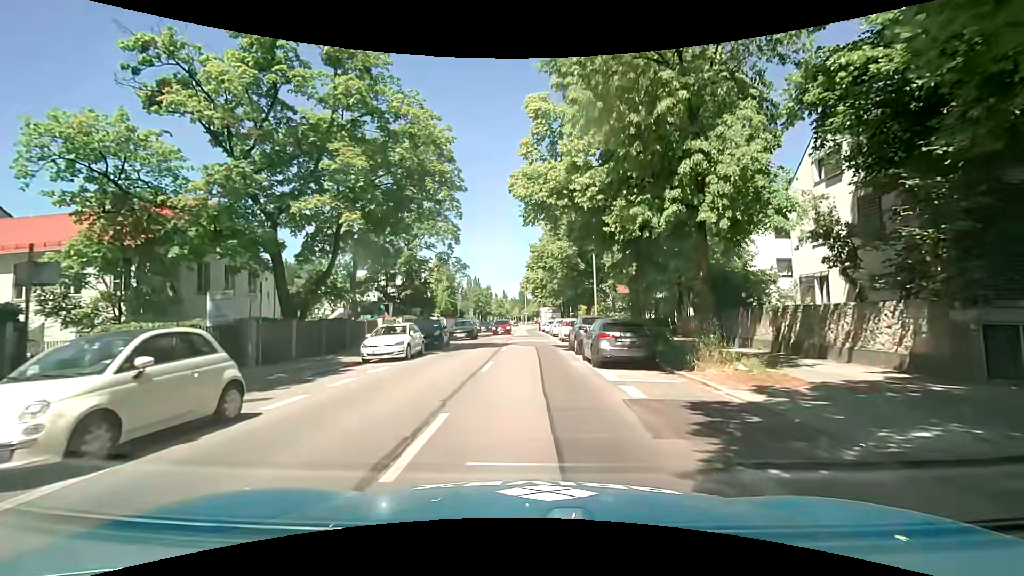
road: secondary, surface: asphalt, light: Day
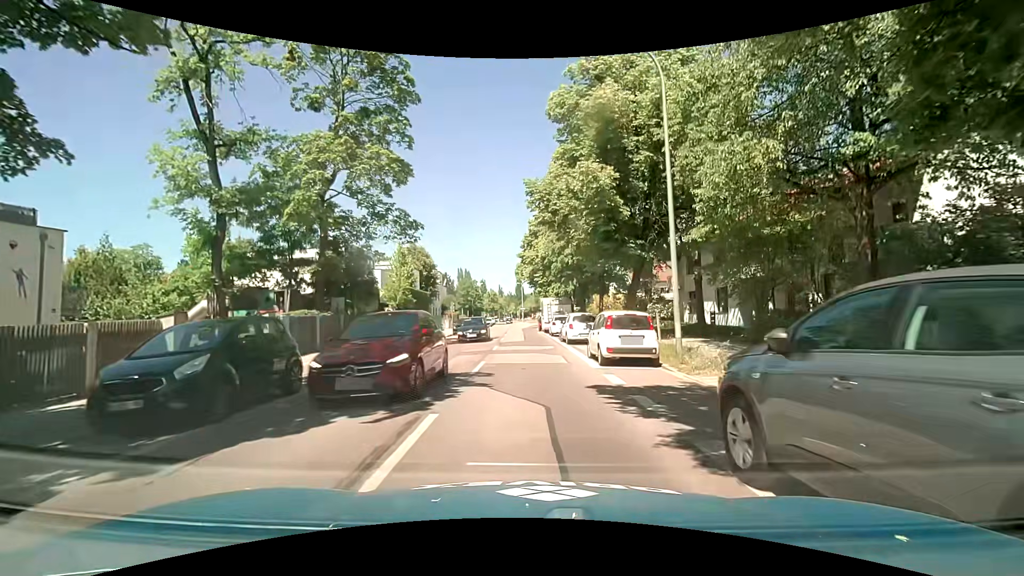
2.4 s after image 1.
(0.0, +18.7) m; 0°
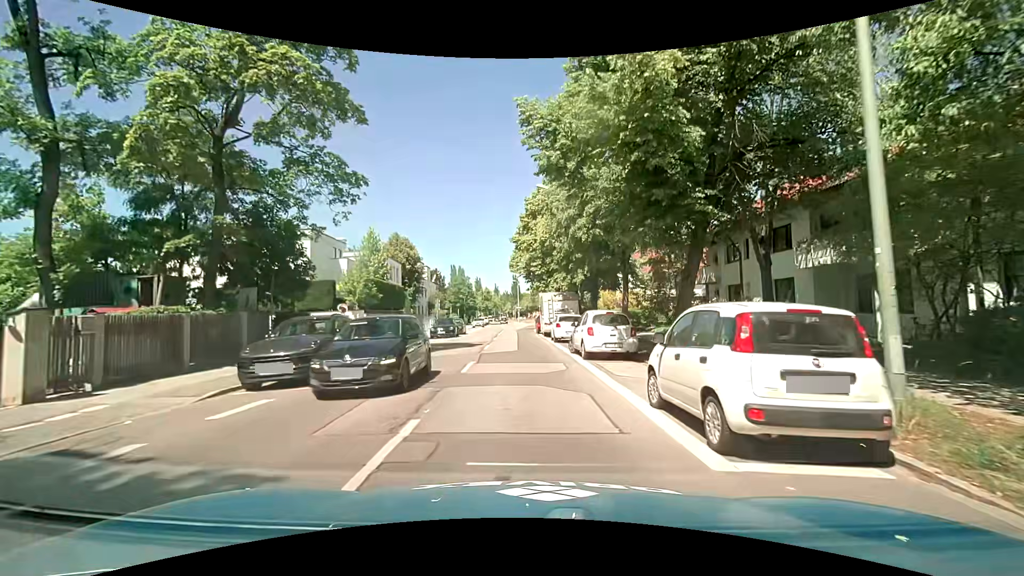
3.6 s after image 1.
(+0.1, +8.8) m; 0°
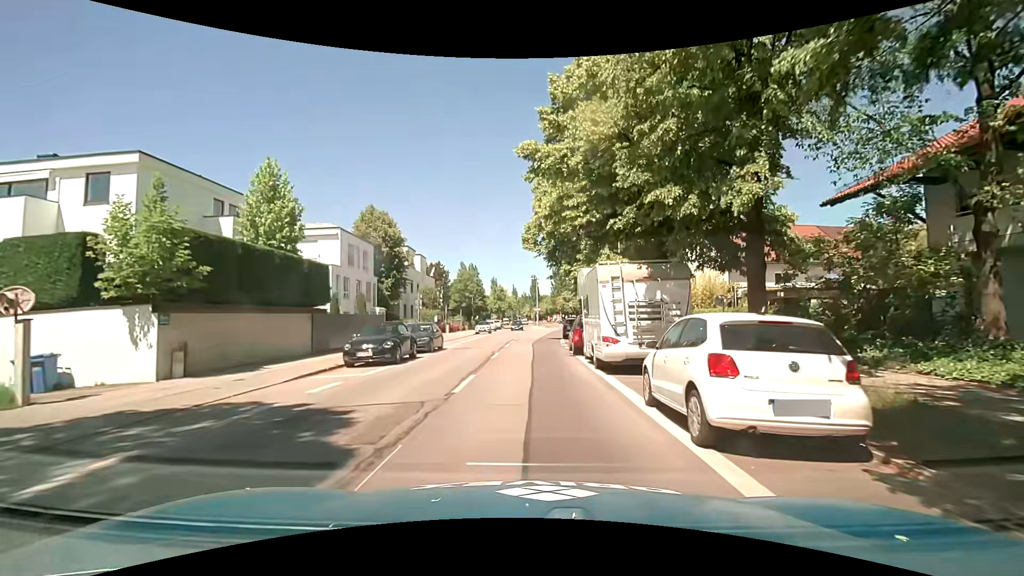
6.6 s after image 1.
(0.0, +19.8) m; 0°
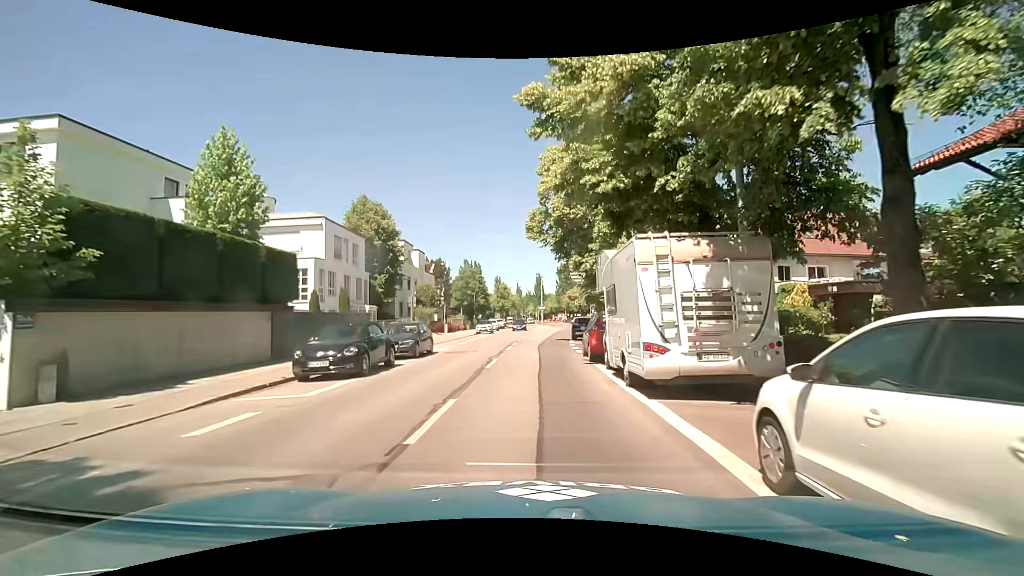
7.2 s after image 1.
(0.0, +3.9) m; -1°
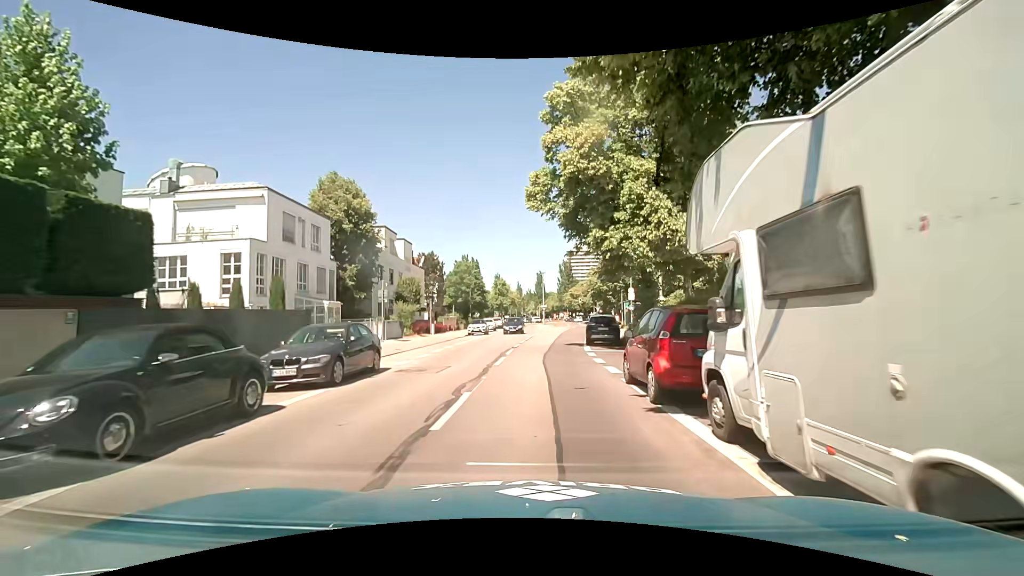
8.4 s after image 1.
(0.0, +8.1) m; 0°
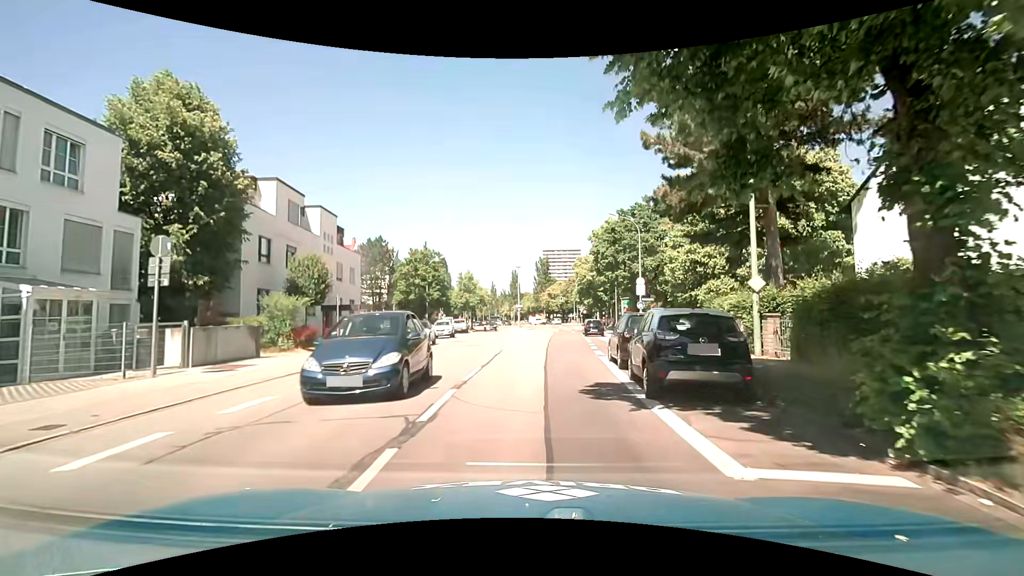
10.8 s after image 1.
(+0.5, +17.0) m; +4°
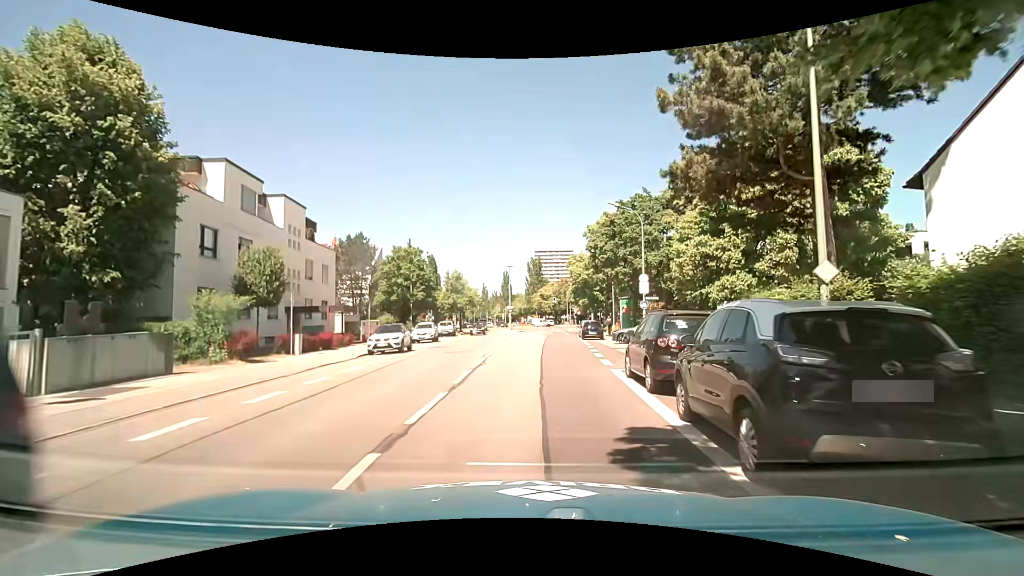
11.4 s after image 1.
(0.0, +4.4) m; +1°
(0, +10) (0, +20) (0, +30) (0, +40) (+1, +50) (+1, +60) (+2, +70) (+2, +80) (+1, +90) (+1, +100) m
